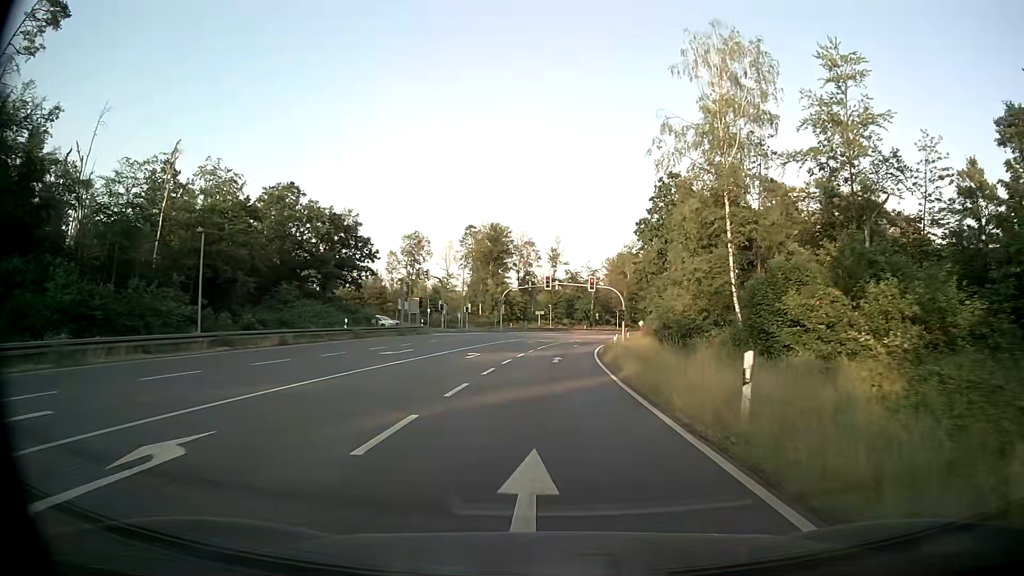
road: primary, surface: asphalt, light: Day
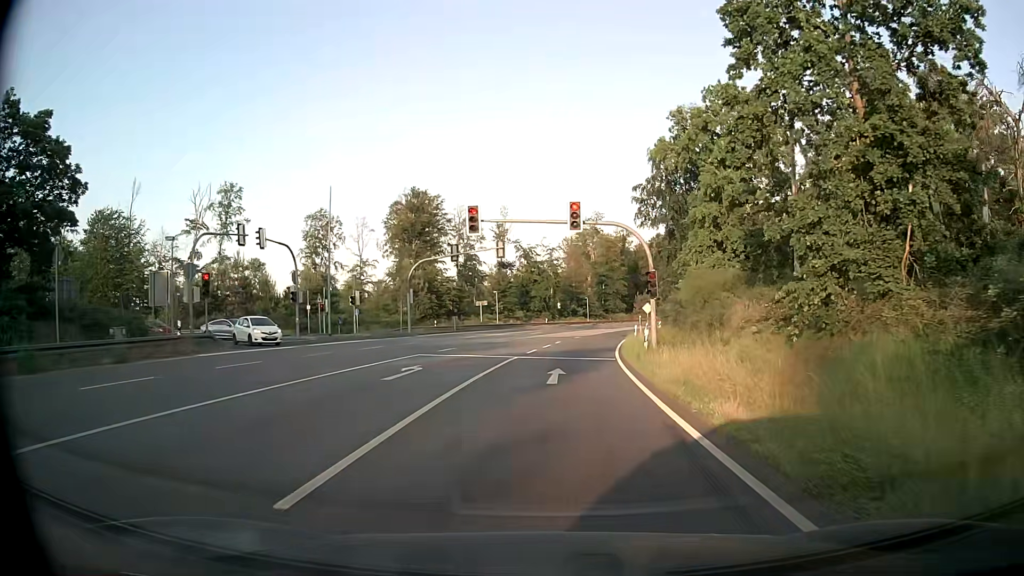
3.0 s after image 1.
(+0.9, +37.2) m; +4°
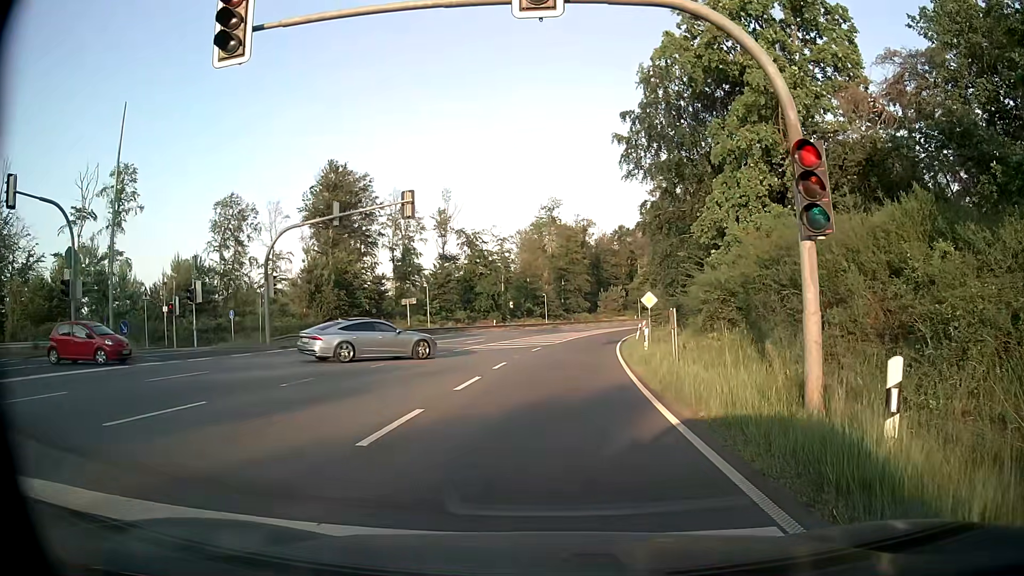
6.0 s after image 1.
(+0.6, +19.6) m; +4°
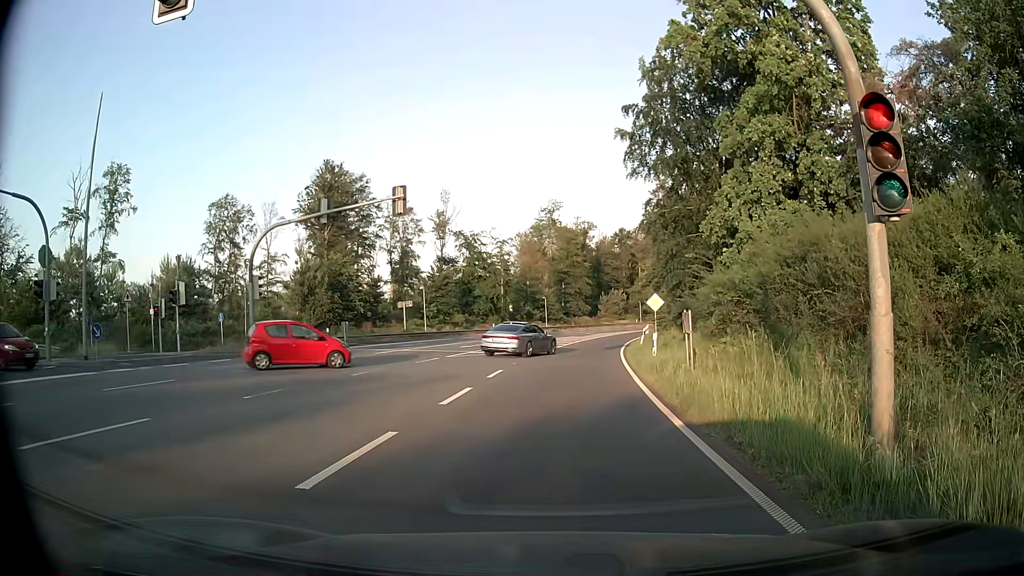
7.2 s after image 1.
(0.0, +1.6) m; -1°
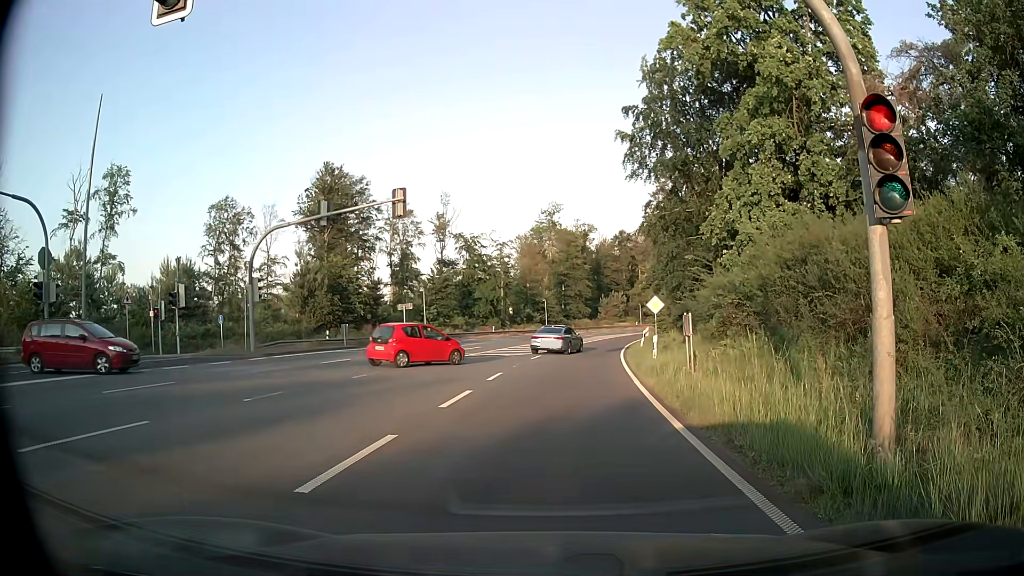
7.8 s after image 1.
(0.0, +0.1) m; 0°
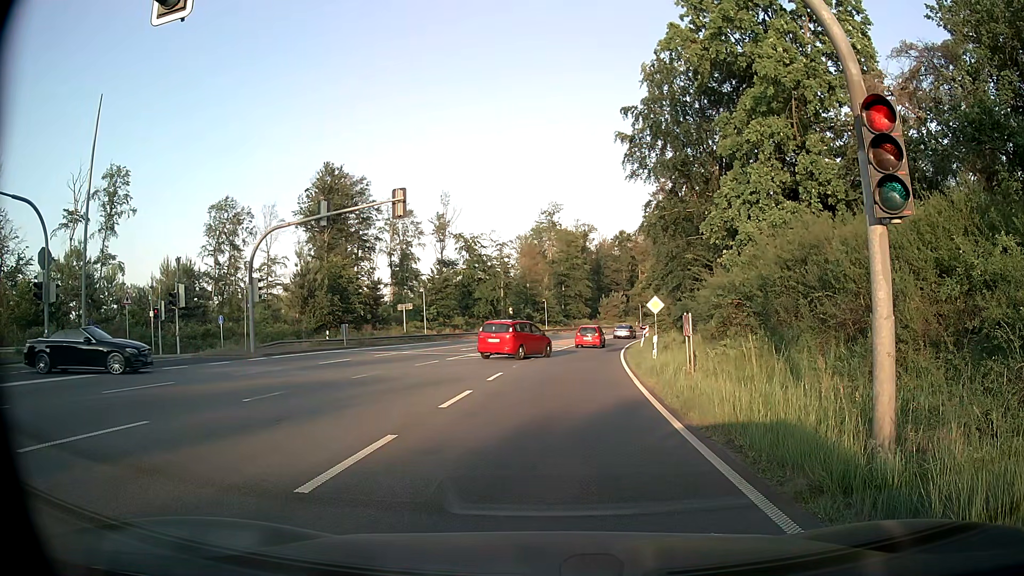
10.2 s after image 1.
(0.0, +0.1) m; 0°
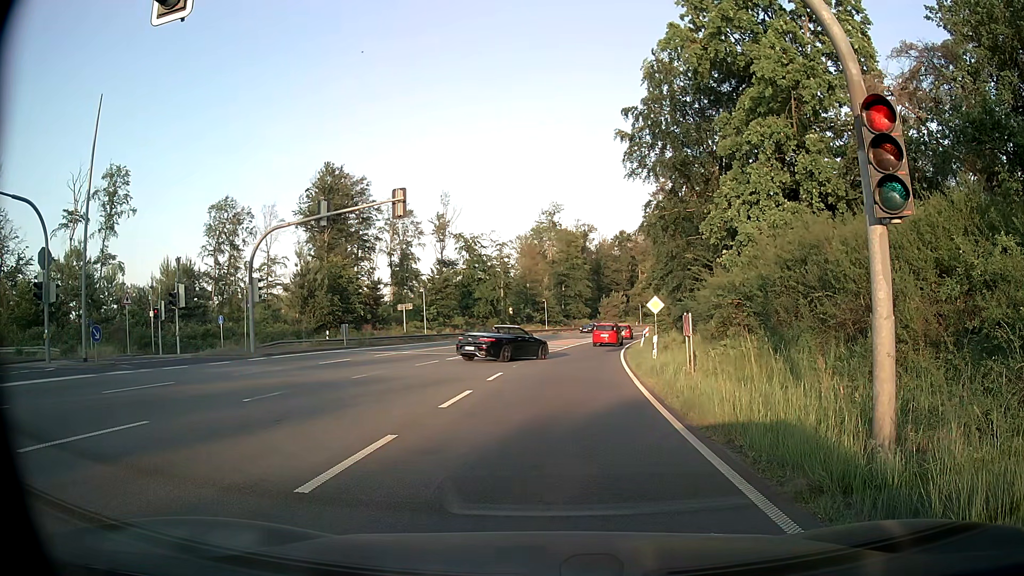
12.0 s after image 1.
(0.0, 0.0) m; 0°
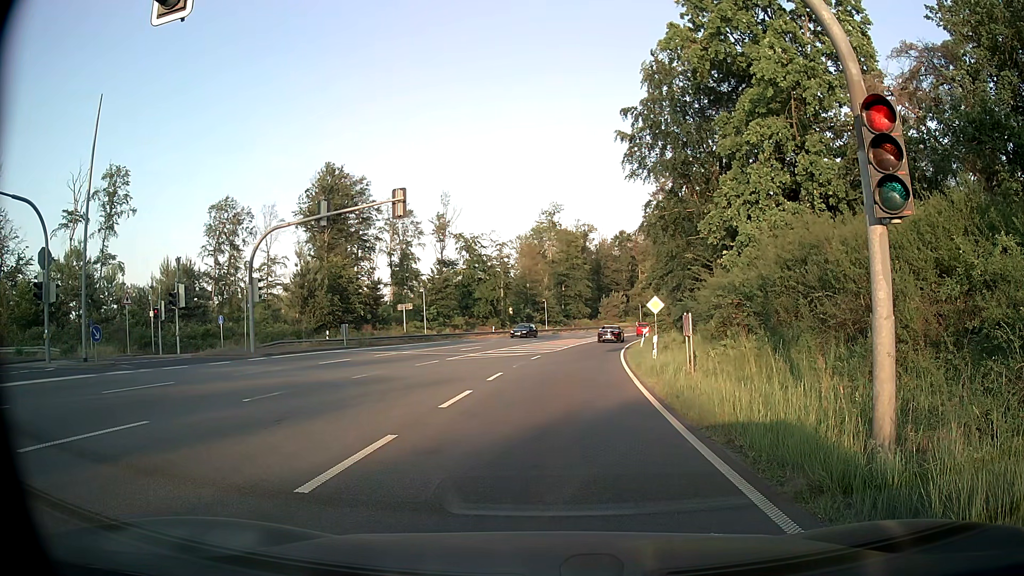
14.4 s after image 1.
(0.0, 0.0) m; 0°
(0, +10) (+1, +20) (+2, +30) (+3, +40) (+4, +50) (+6, +60) (+9, +69) (+11, +79) (+14, +89) (+17, +98) m
